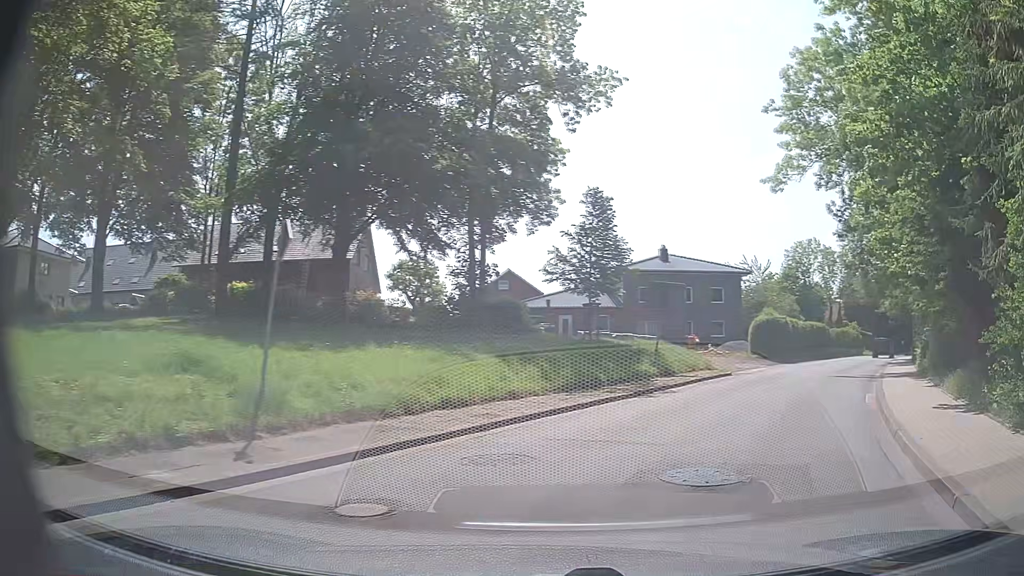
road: secondary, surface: asphalt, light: Day
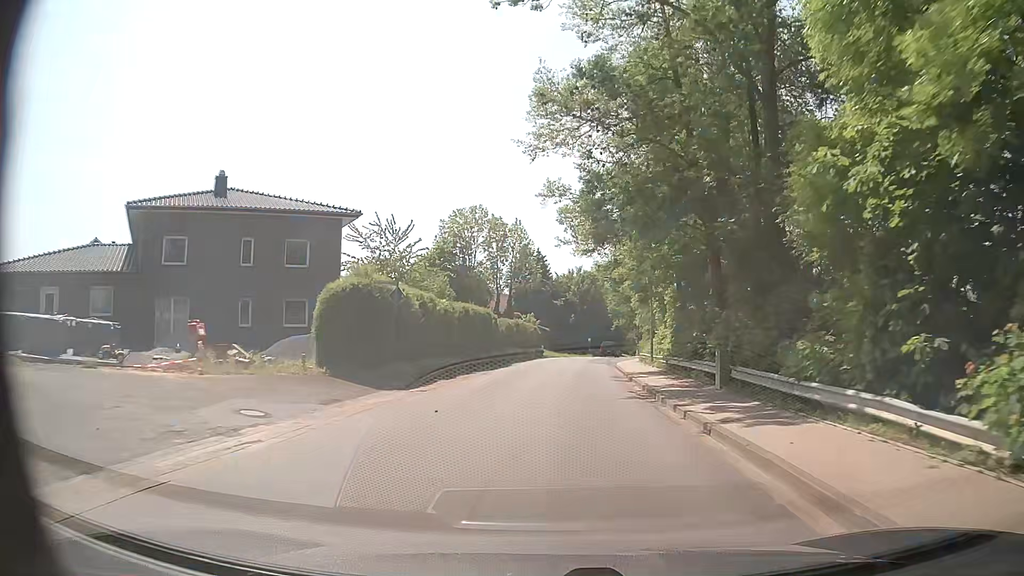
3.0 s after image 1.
(+10.0, +25.0) m; +30°
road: tertiary
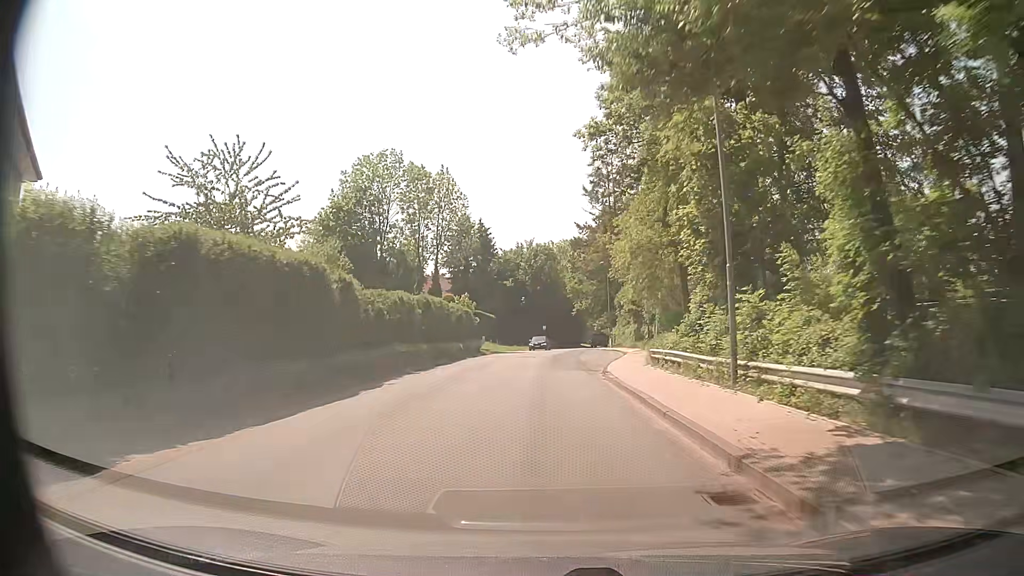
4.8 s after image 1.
(+0.5, +23.3) m; +2°
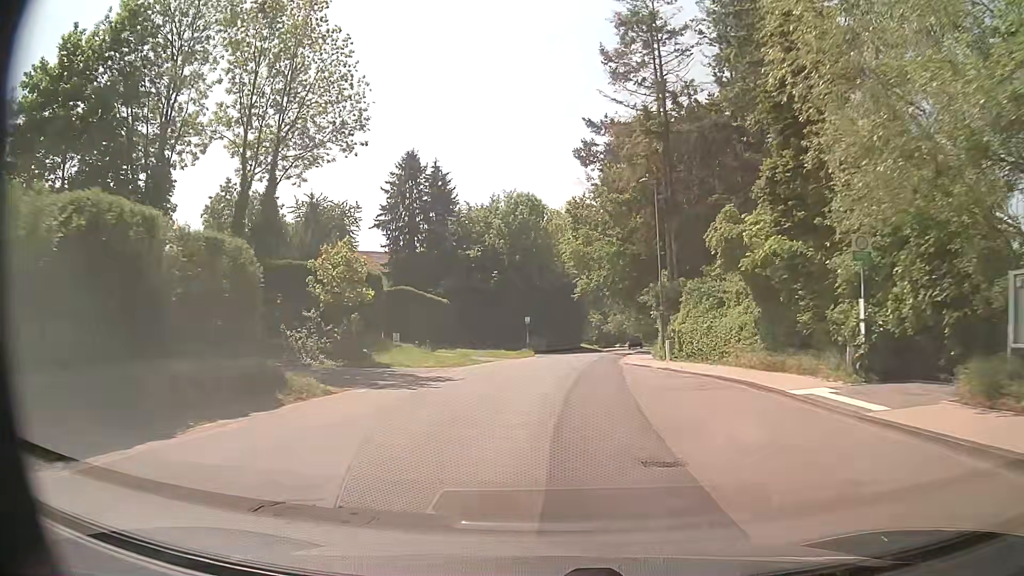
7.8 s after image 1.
(+0.8, +36.7) m; +2°
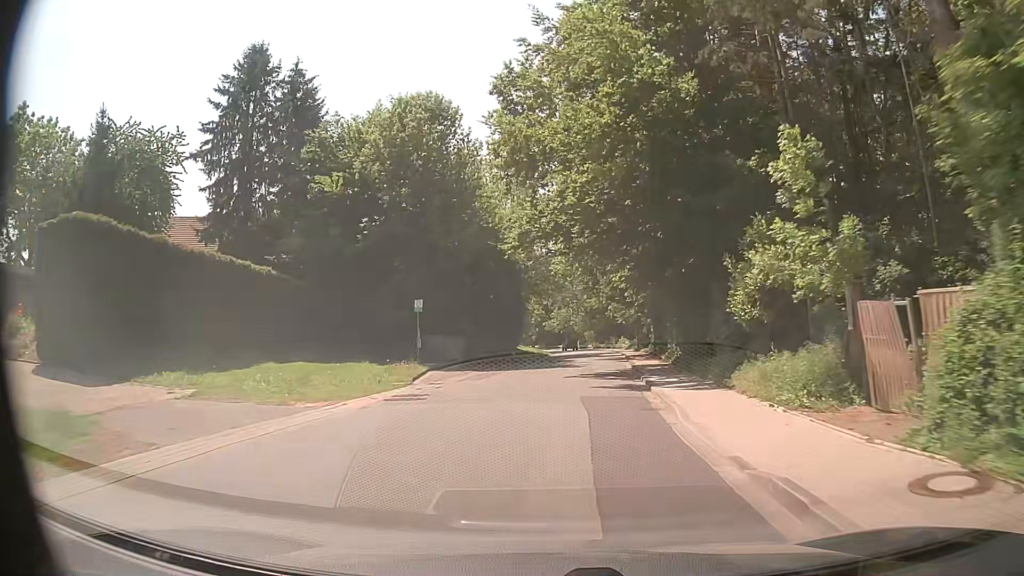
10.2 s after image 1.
(+1.1, +29.6) m; +4°
(0, +10) (+1, +20) (+1, +30) (+2, +40) (+4, +50) (+5, +60) (+5, +70) (+6, +80) (+6, +90) (+6, +100) m
